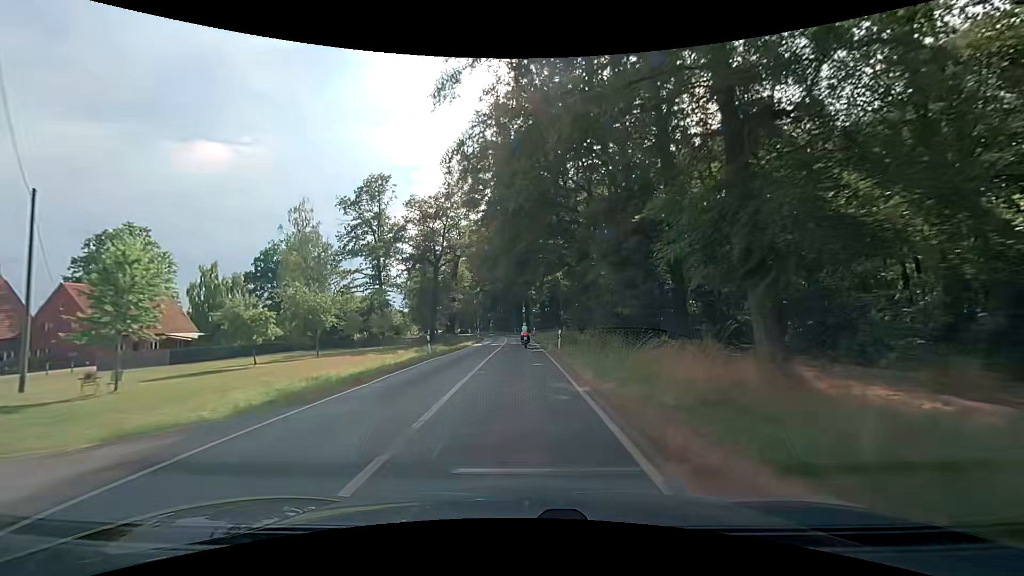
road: secondary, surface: asphalt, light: Day
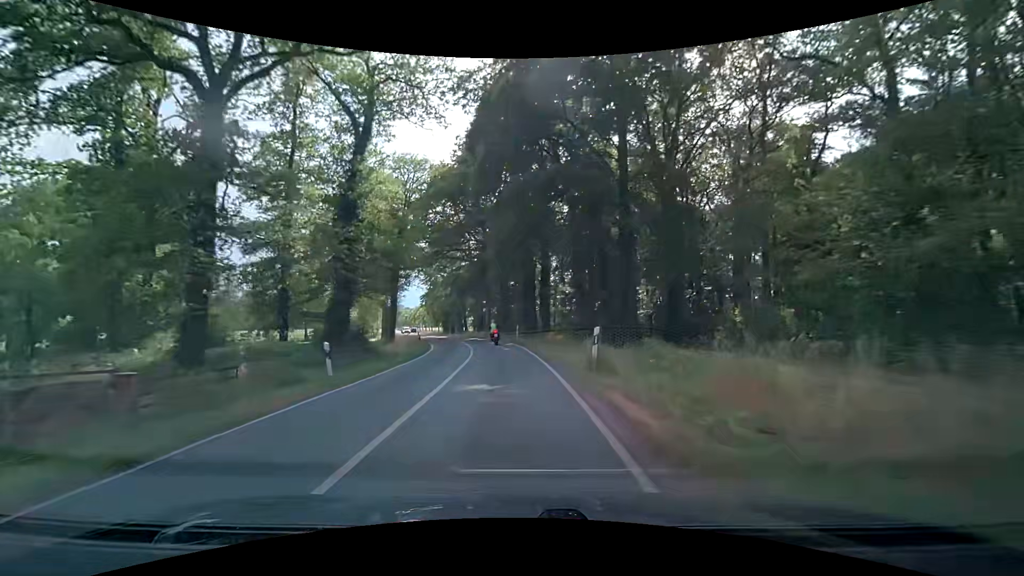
(+0.1, +51.5) m; -1°
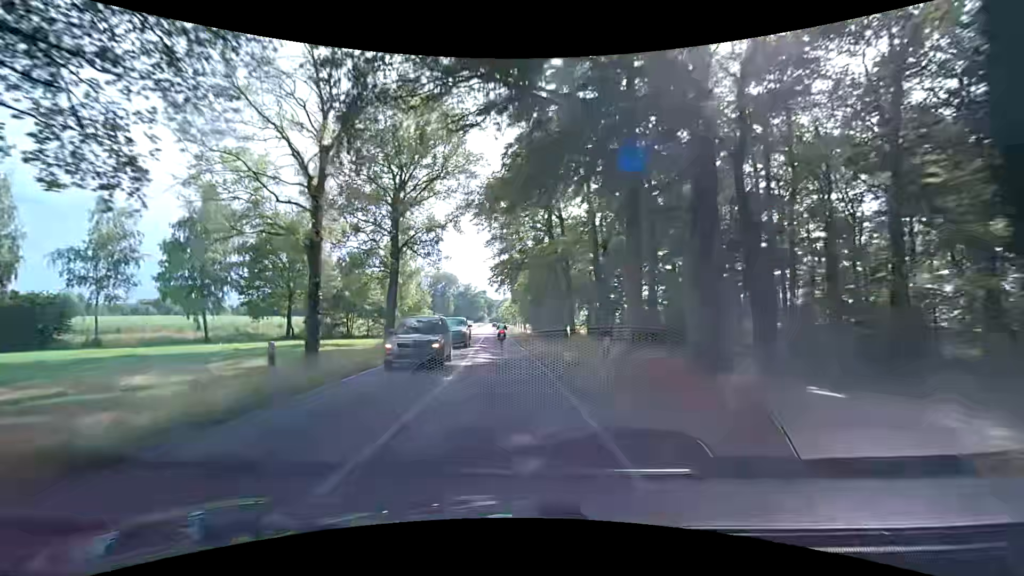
(-4.9, +50.6) m; -12°
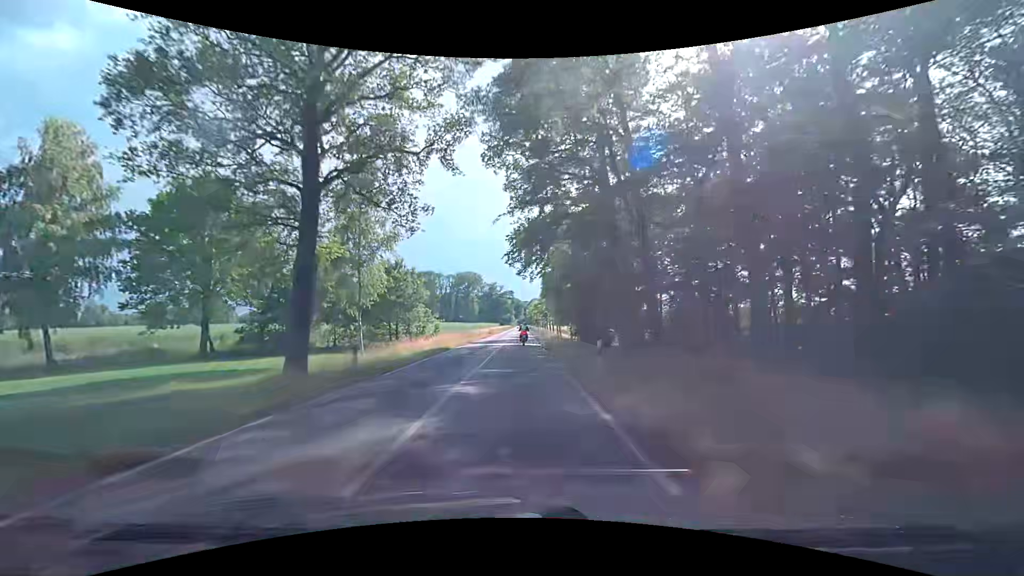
(-0.8, +20.9) m; -4°
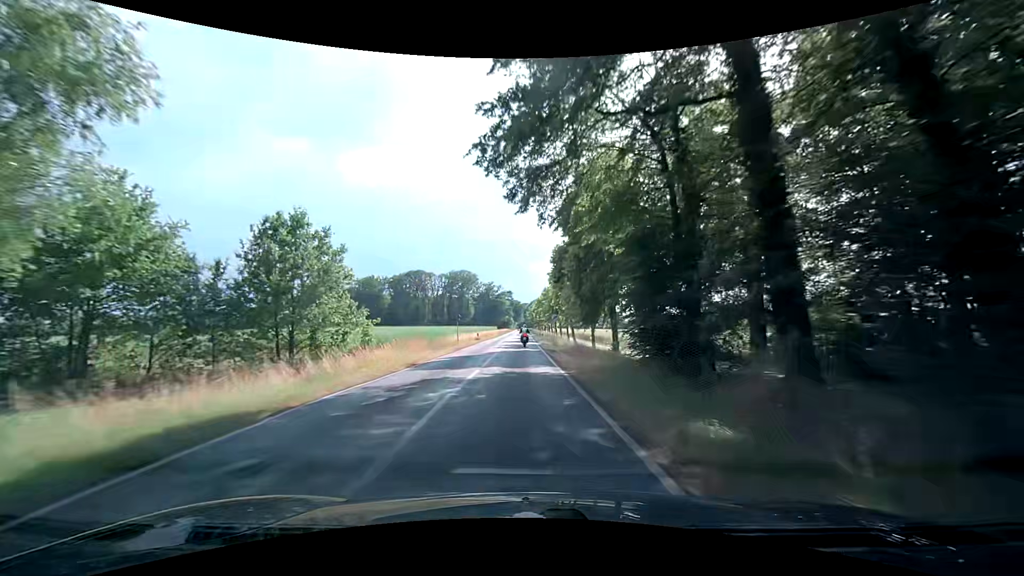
(0.0, +21.8) m; 0°
(0, +10) (0, +20) (0, +30) (0, +40) (0, +50) (0, +60) (0, +70) (0, +80) (0, +90) (0, +100) m
